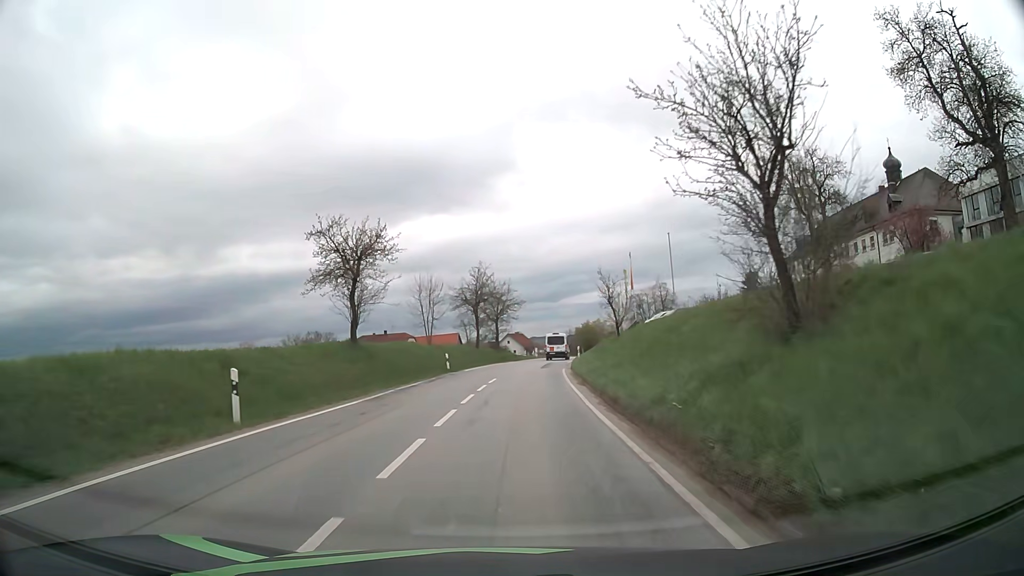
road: secondary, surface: asphalt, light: Day
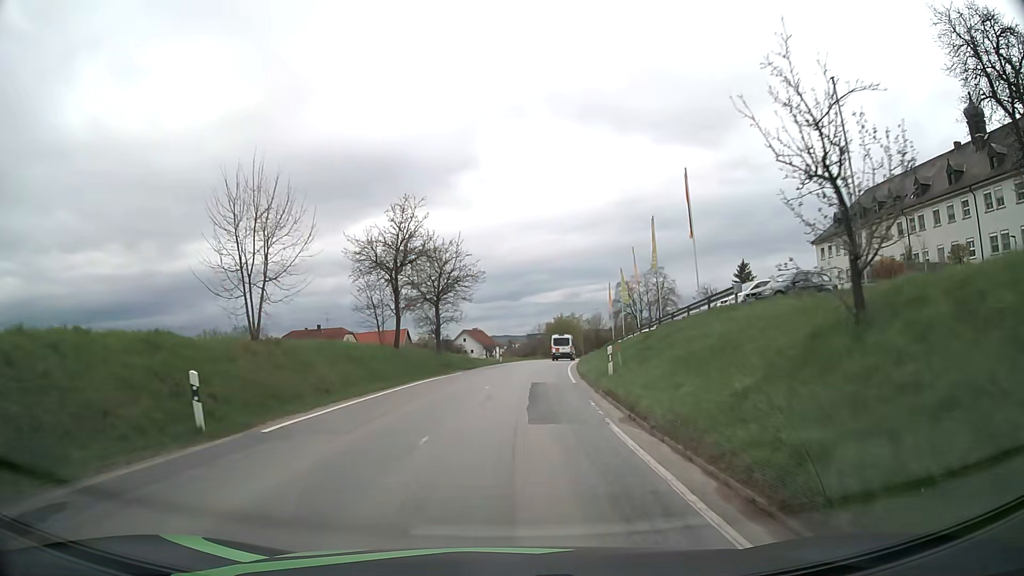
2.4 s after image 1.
(+0.8, +28.0) m; +3°
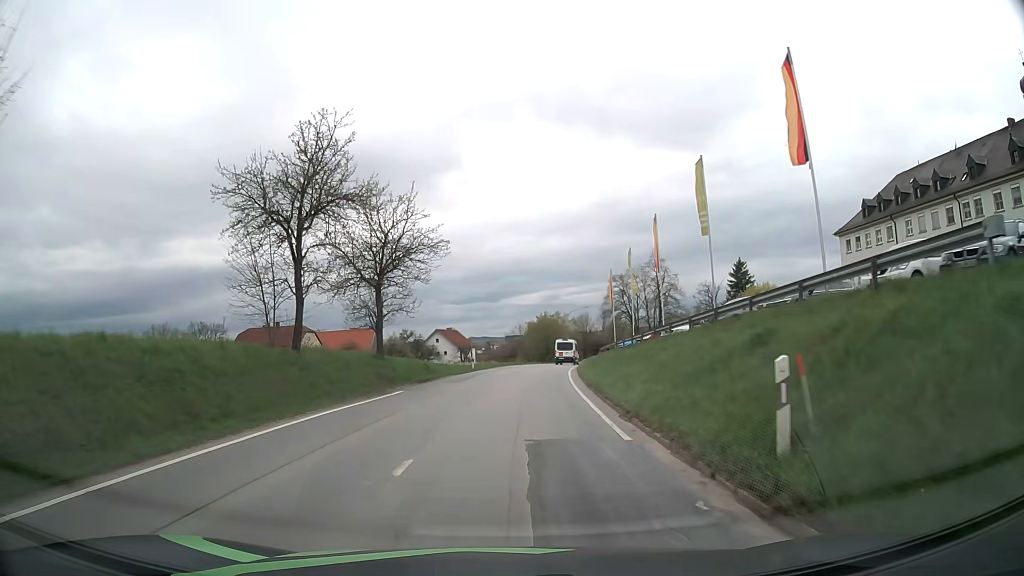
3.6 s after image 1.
(+0.2, +13.8) m; +1°
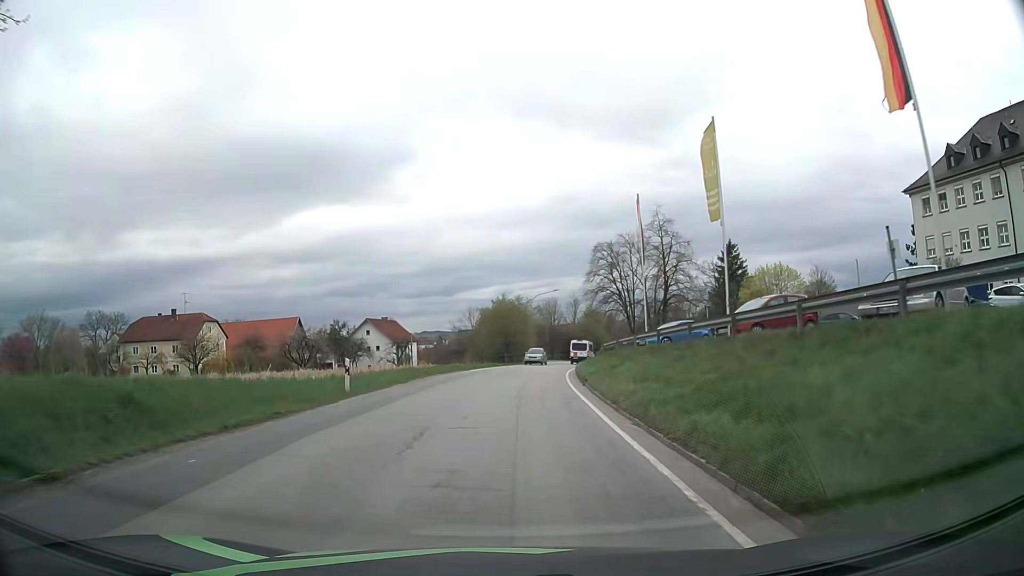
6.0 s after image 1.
(+1.1, +26.7) m; +4°
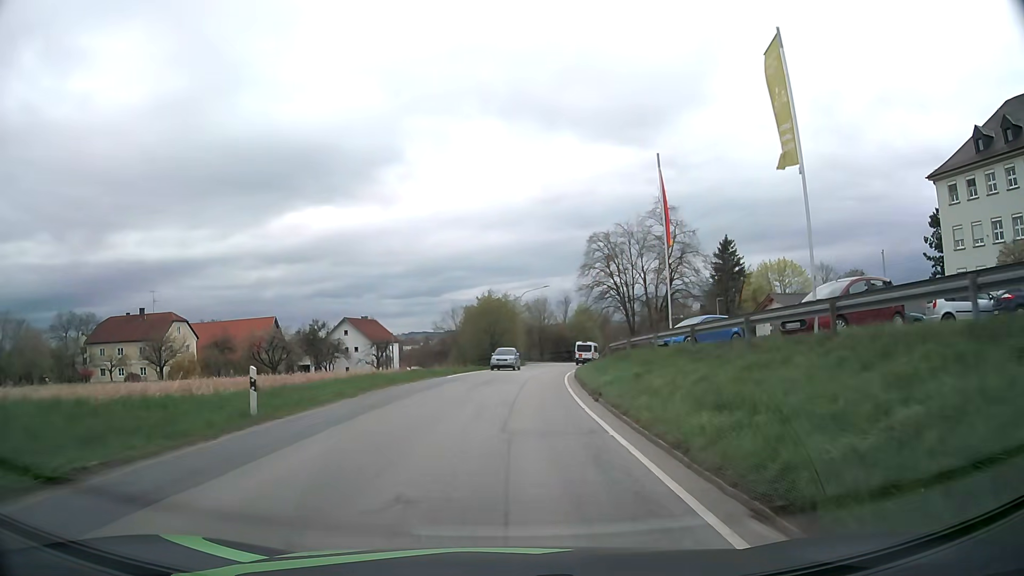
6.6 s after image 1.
(+0.1, +6.5) m; +1°
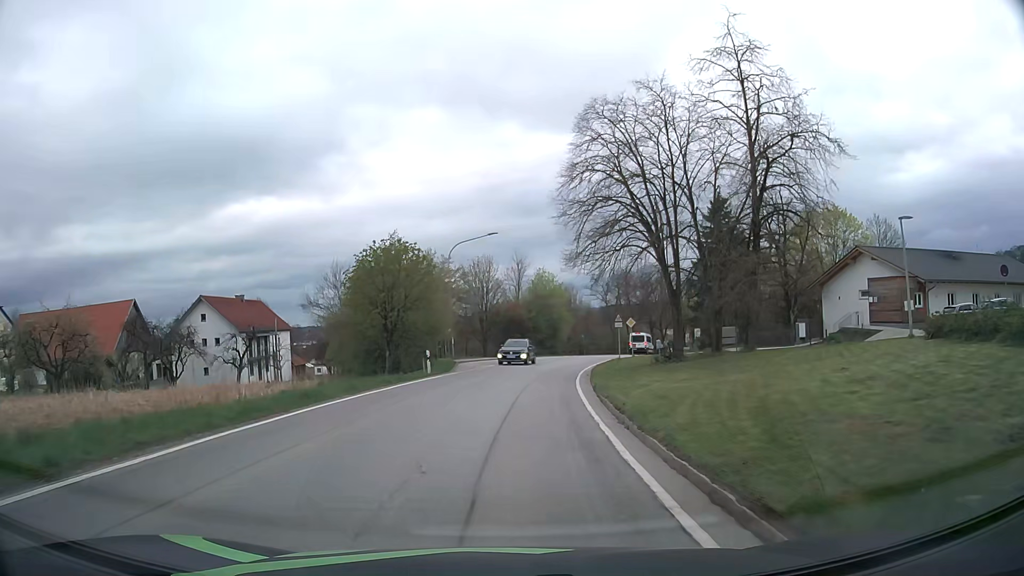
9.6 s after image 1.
(+1.6, +32.6) m; +5°
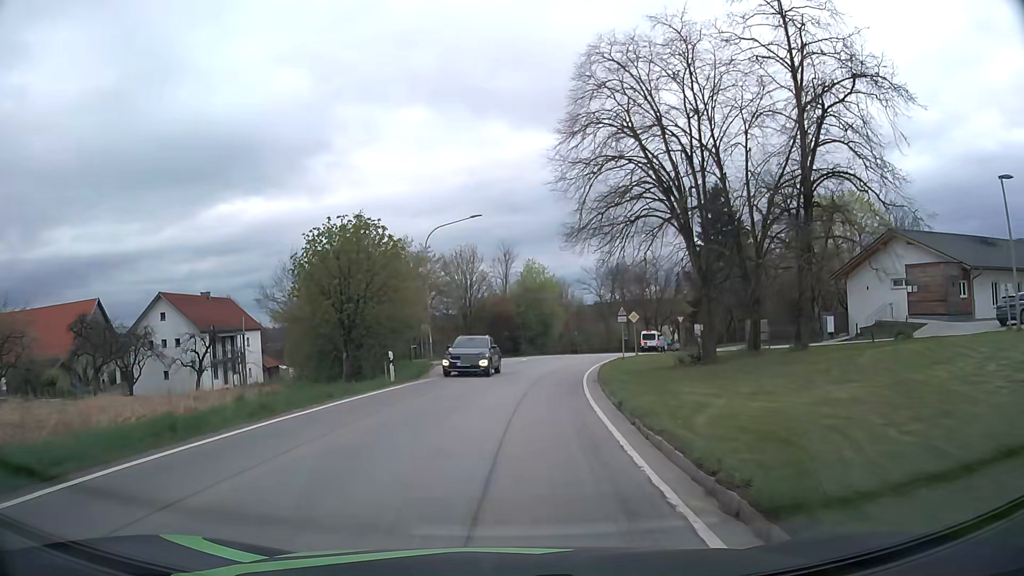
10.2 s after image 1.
(+0.1, +6.5) m; +1°
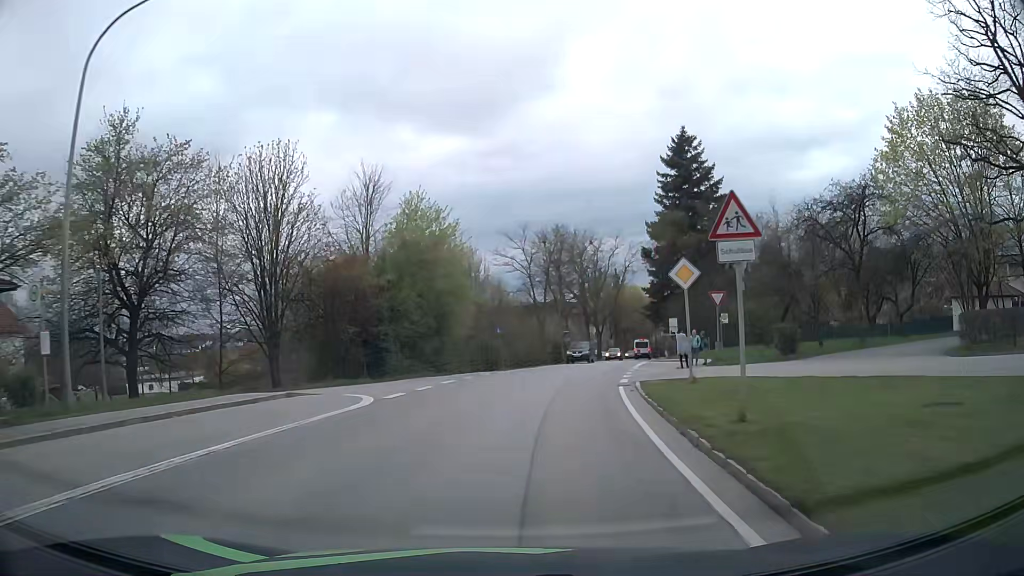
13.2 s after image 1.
(+2.1, +31.4) m; +8°
(0, +10) (+2, +20) (+4, +30) (+6, +39) (+8, +49) (+10, +59) (+13, +69) (+15, +78) (+18, +88) (+20, +98) m
